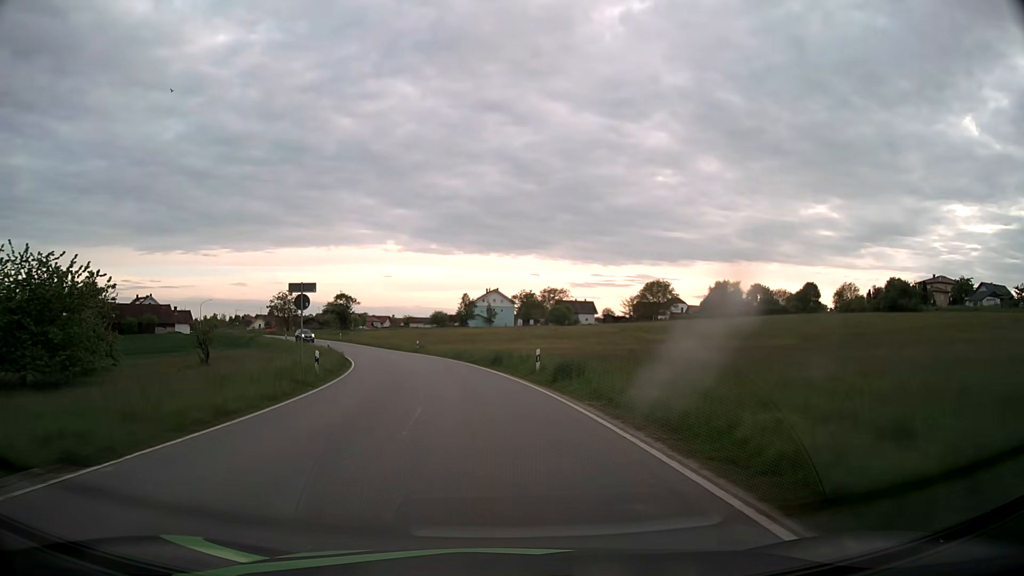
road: tertiary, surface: asphalt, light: Day
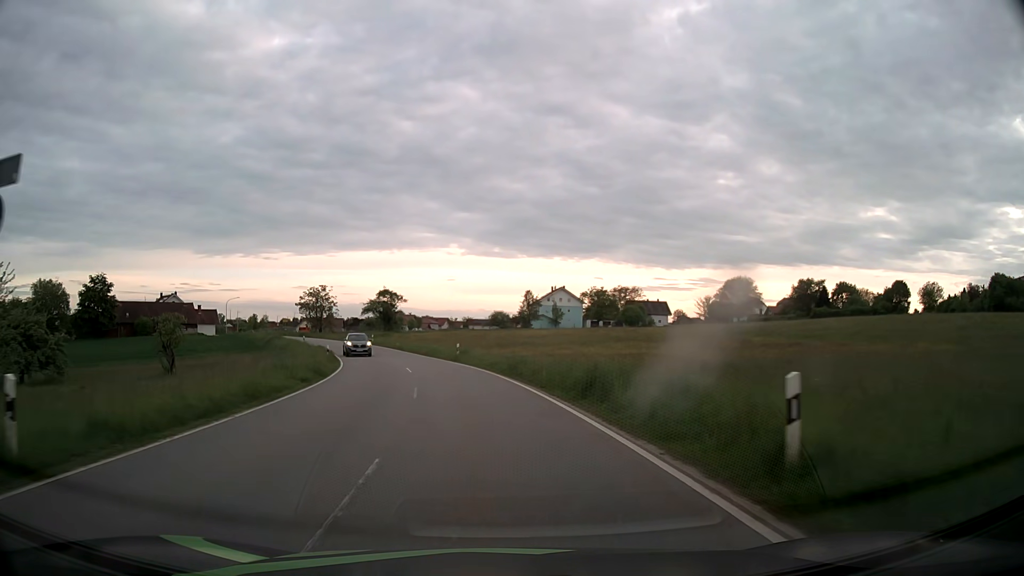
(-0.8, +18.3) m; -5°
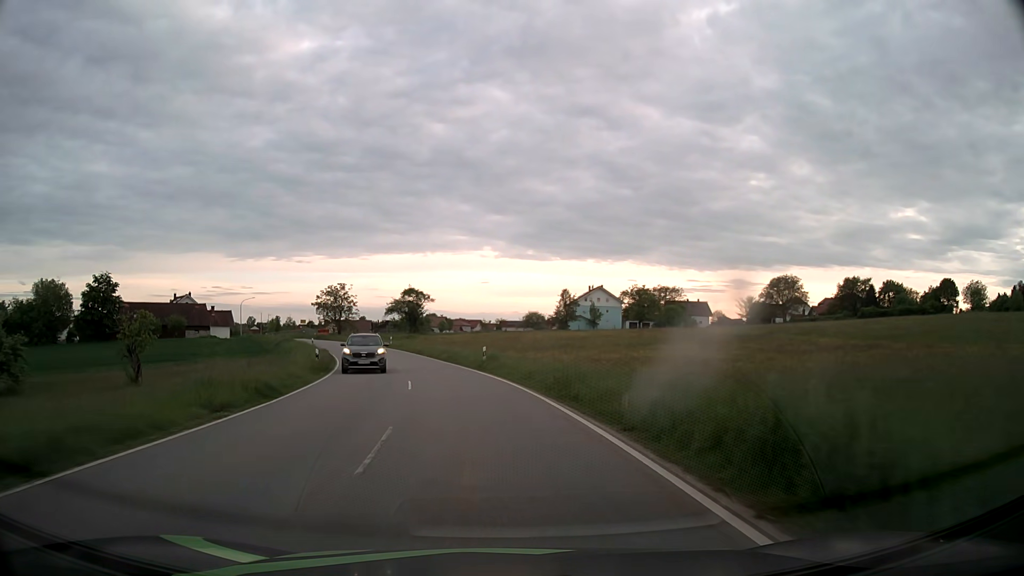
(-0.2, +9.1) m; -3°
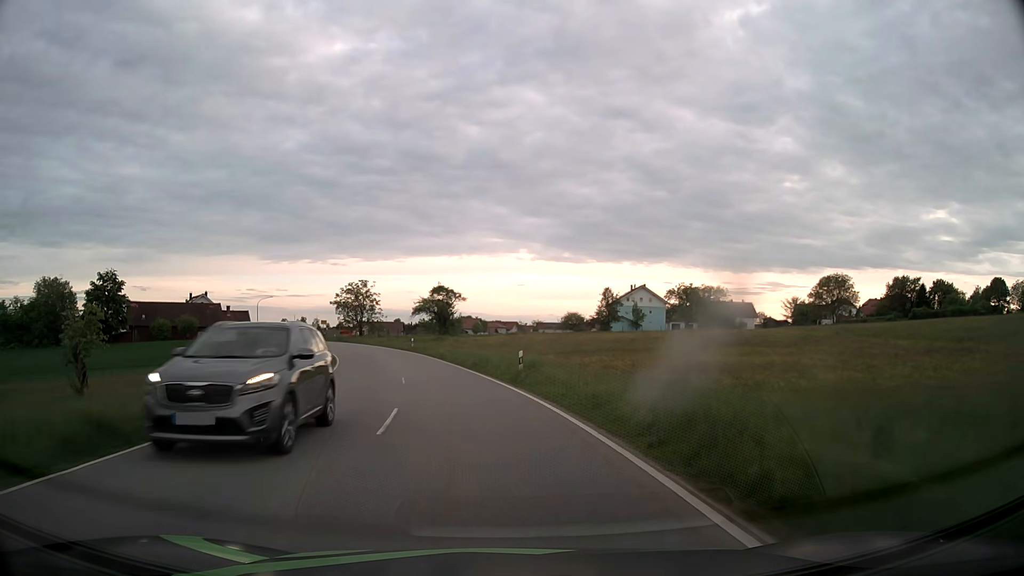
(-0.2, +9.1) m; -3°
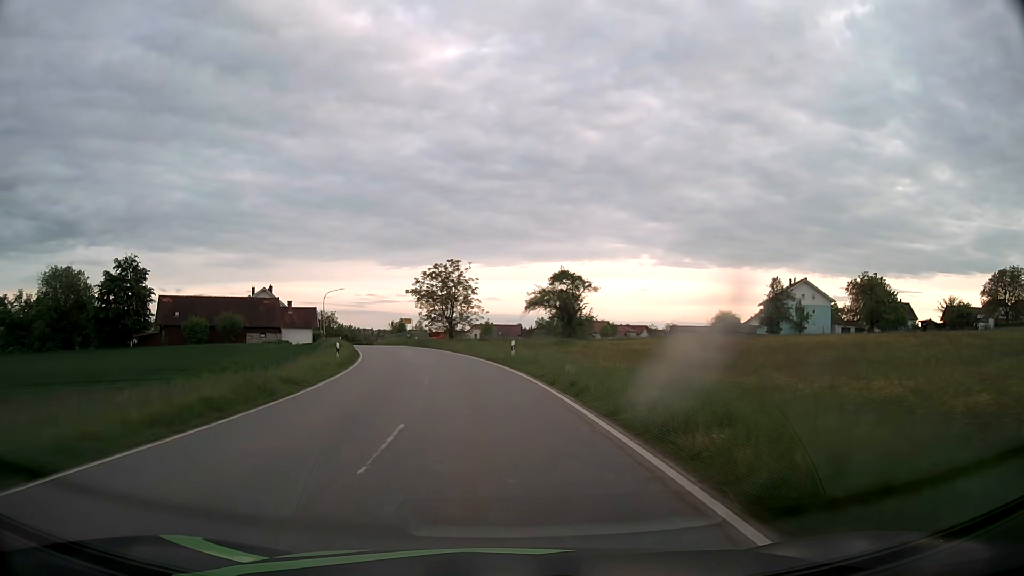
(-2.5, +27.2) m; -10°
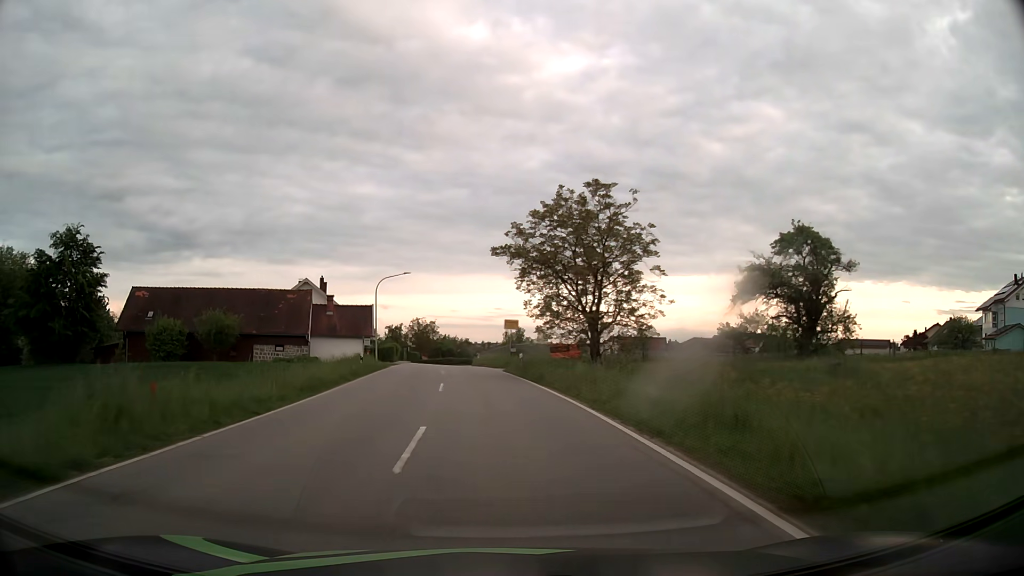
(-3.5, +36.0) m; -11°
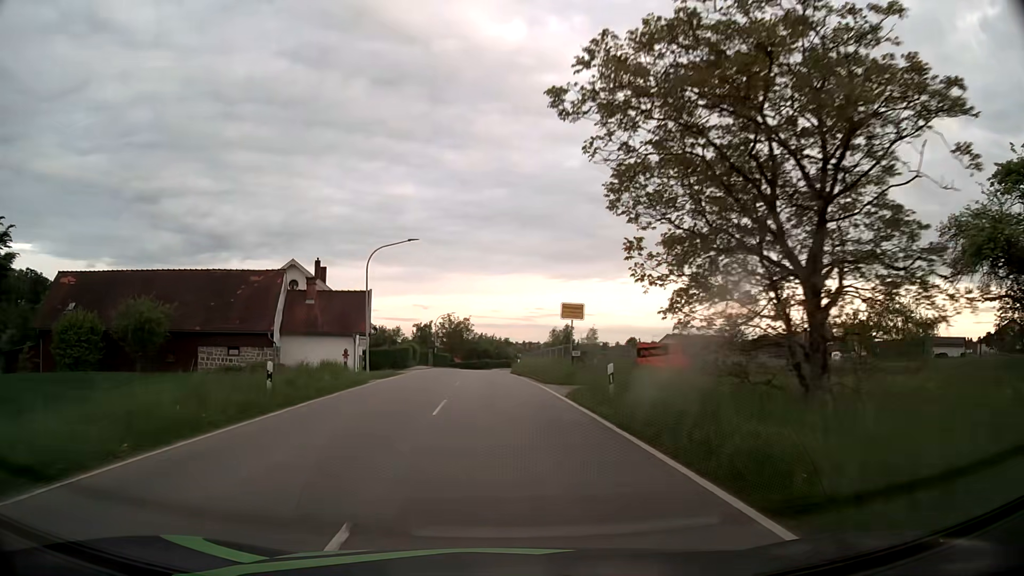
(-0.7, +18.0) m; -4°
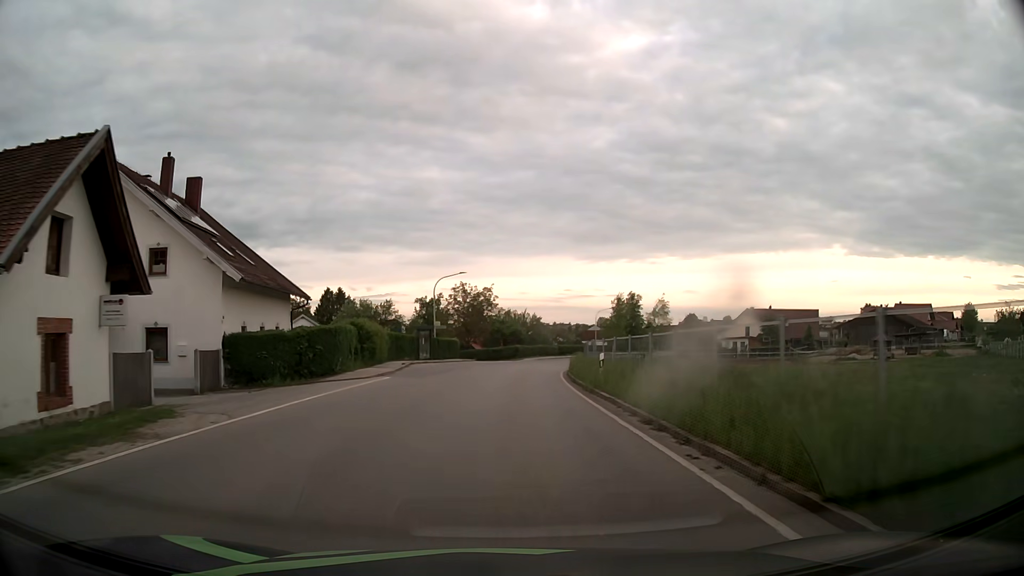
(-1.0, +34.0) m; -3°
(0, +10) (0, +20) (+1, +30) (+1, +40) (+2, +50) (+4, +60) (+6, +70) (+9, +79) (+12, +89) (+16, +98) m
